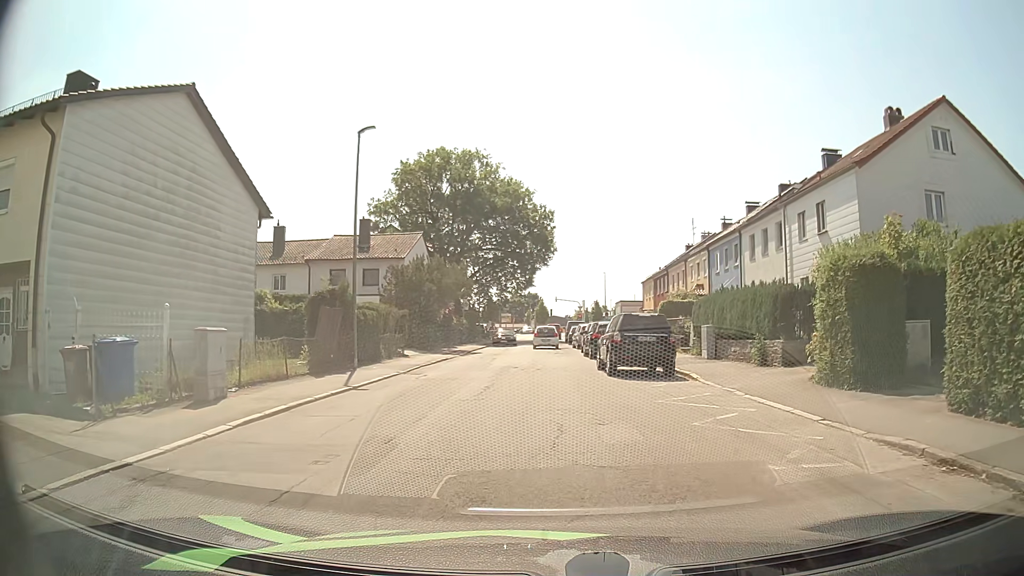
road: residential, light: Day
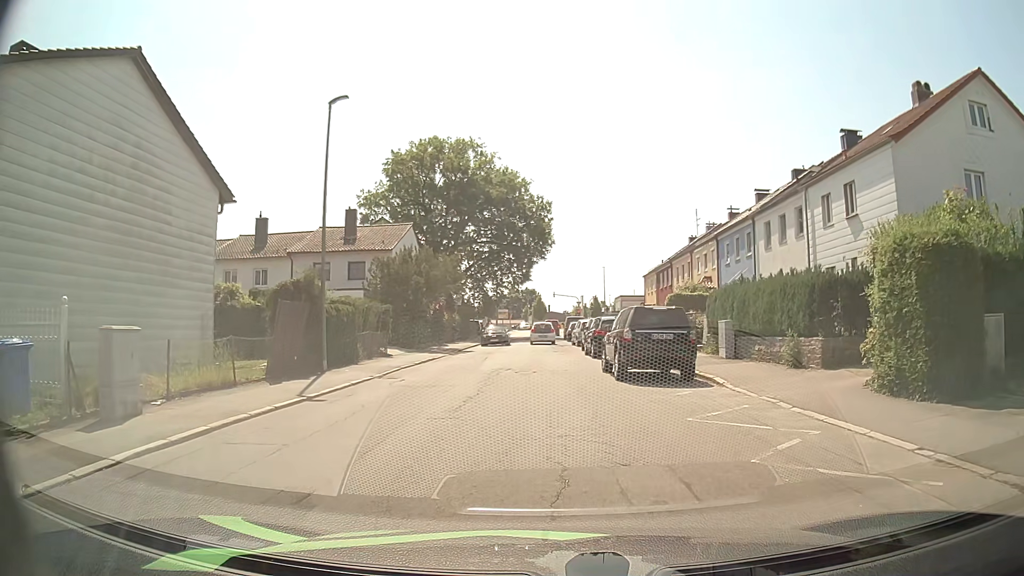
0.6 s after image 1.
(0.0, +2.9) m; 0°
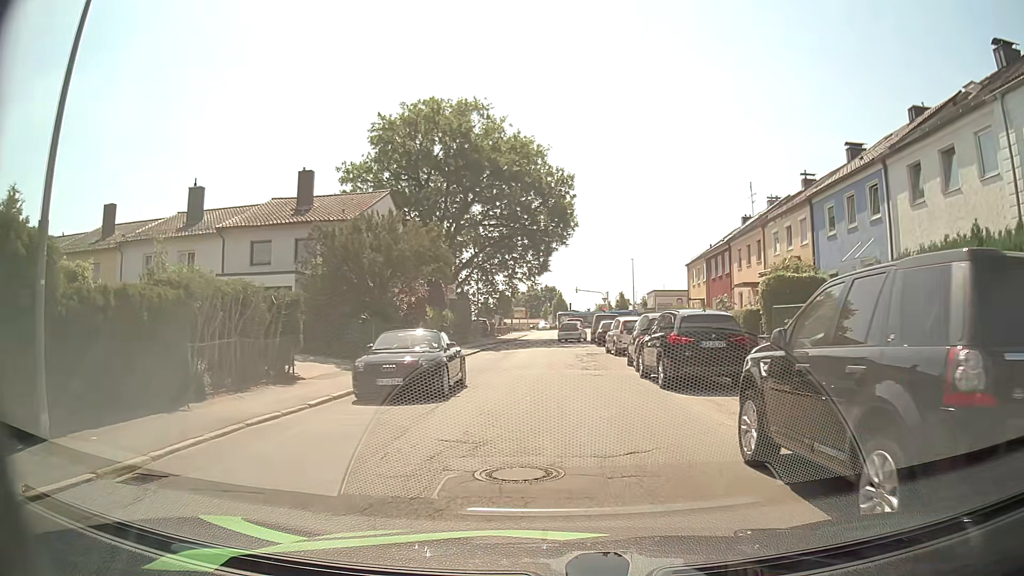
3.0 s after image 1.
(-0.1, +12.4) m; -2°
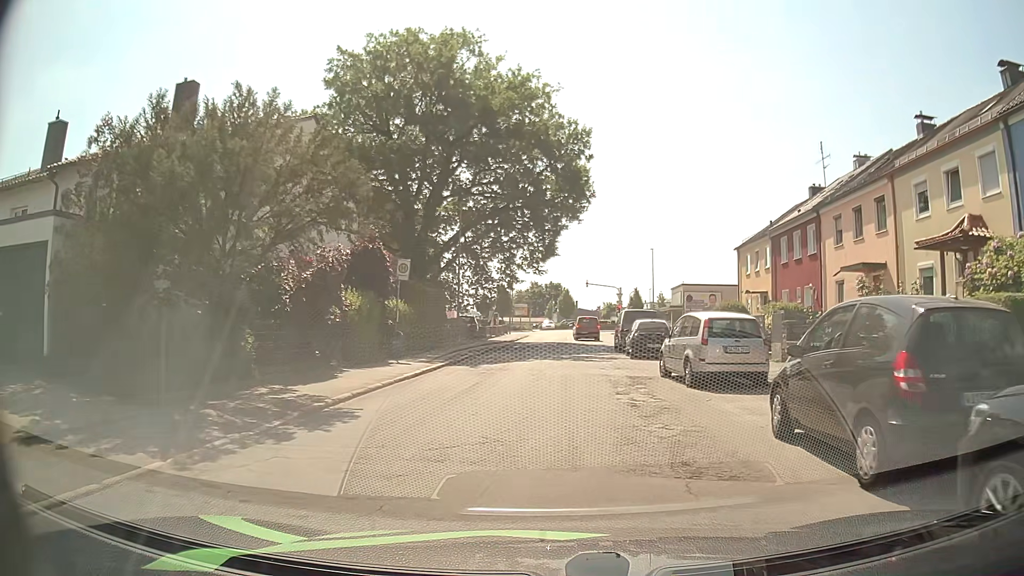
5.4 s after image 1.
(-0.2, +13.5) m; -1°
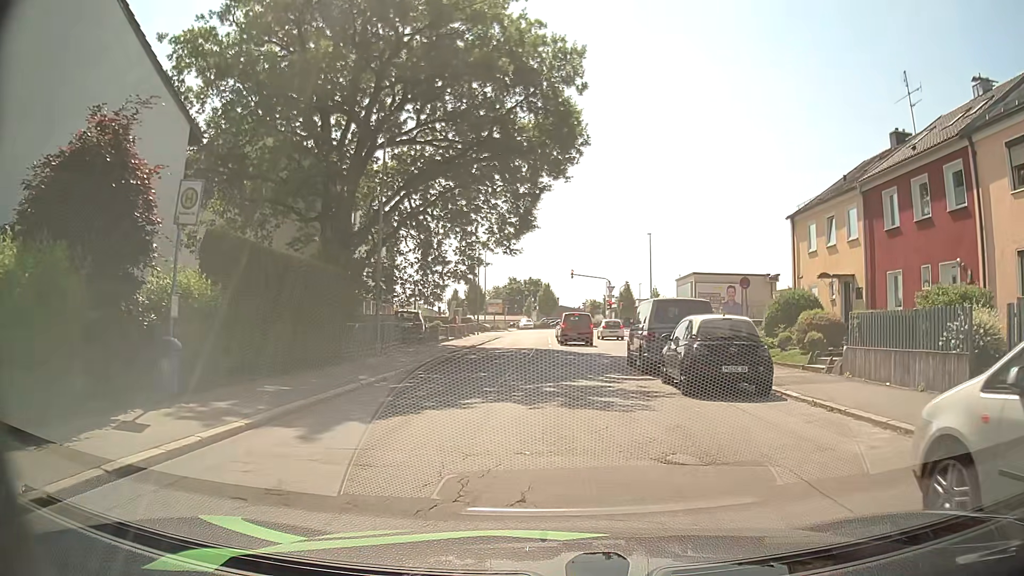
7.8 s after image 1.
(+0.2, +13.1) m; +2°
(0, +10) (+1, +20) (+2, +30) (+4, +40) (+4, +50) (+4, +60) (+4, +70) (+9, +78) (+19, +79) (+29, +80) m
